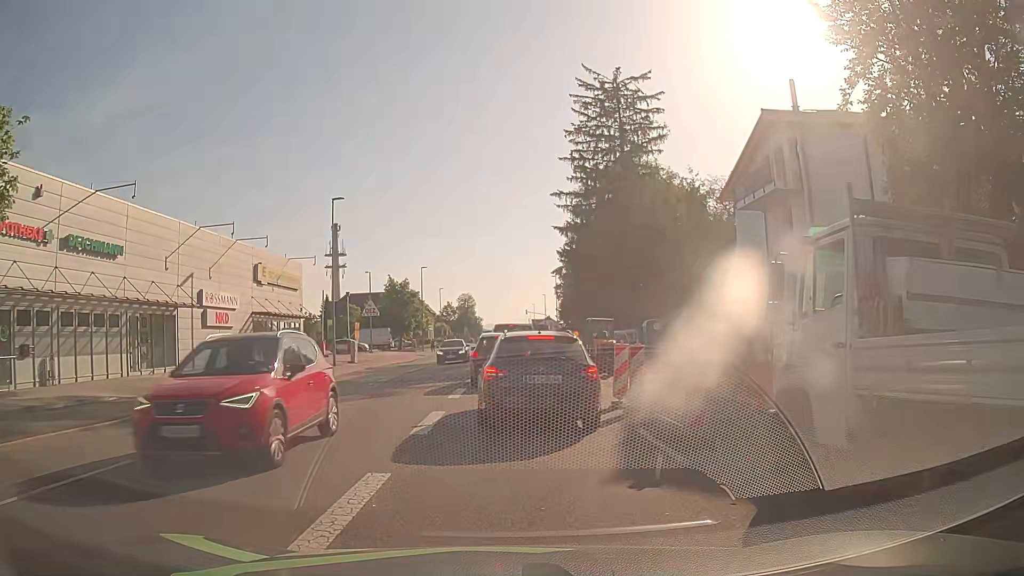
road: tertiary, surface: asphalt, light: Day
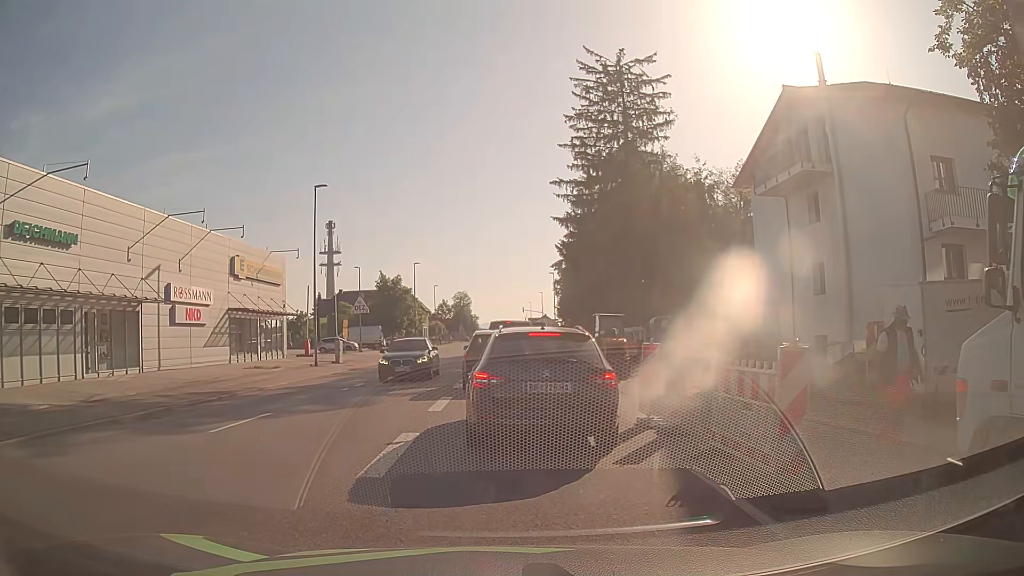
(-0.1, +3.0) m; -1°
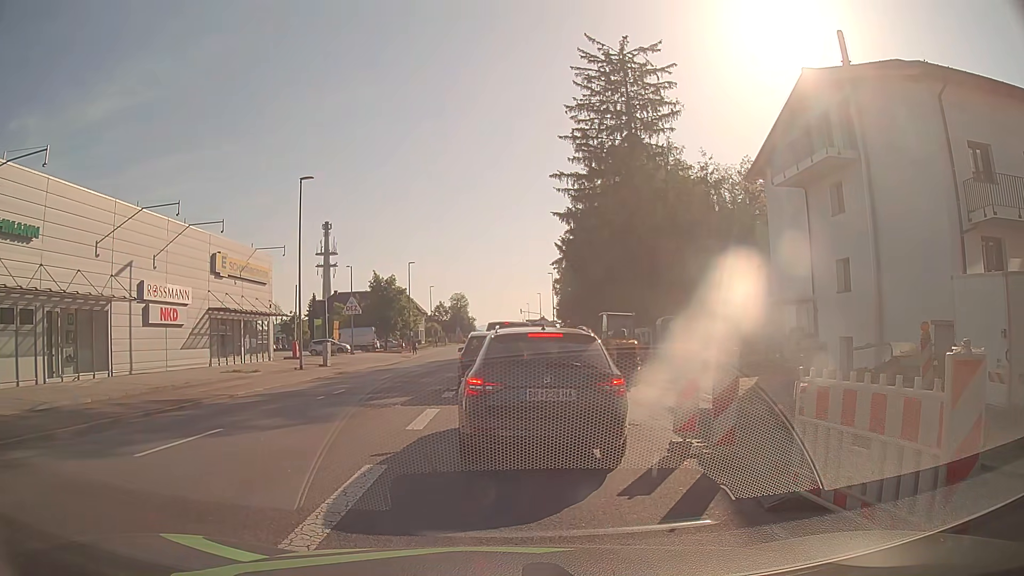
(0.0, +2.3) m; 0°
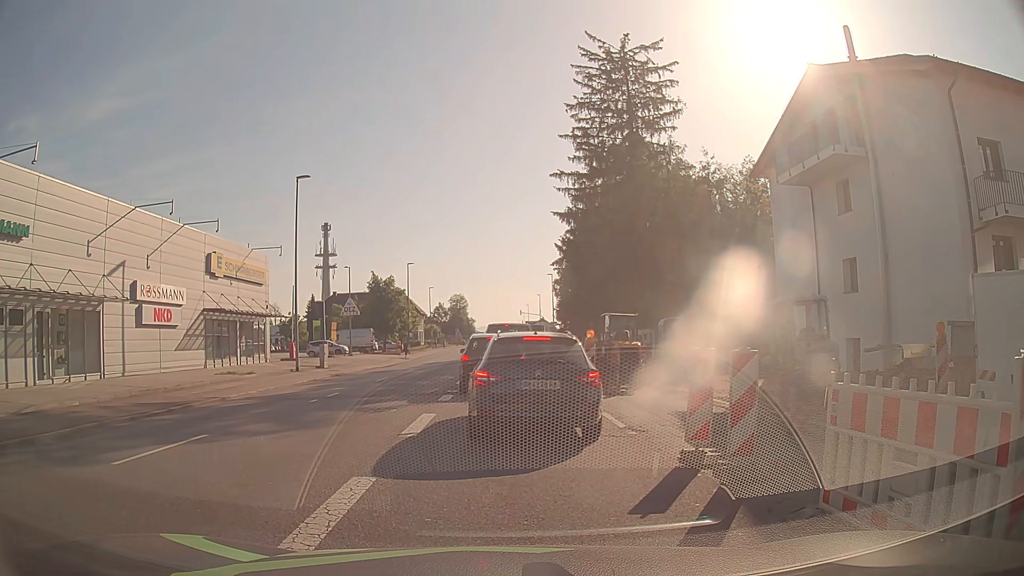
(0.0, +0.6) m; 0°
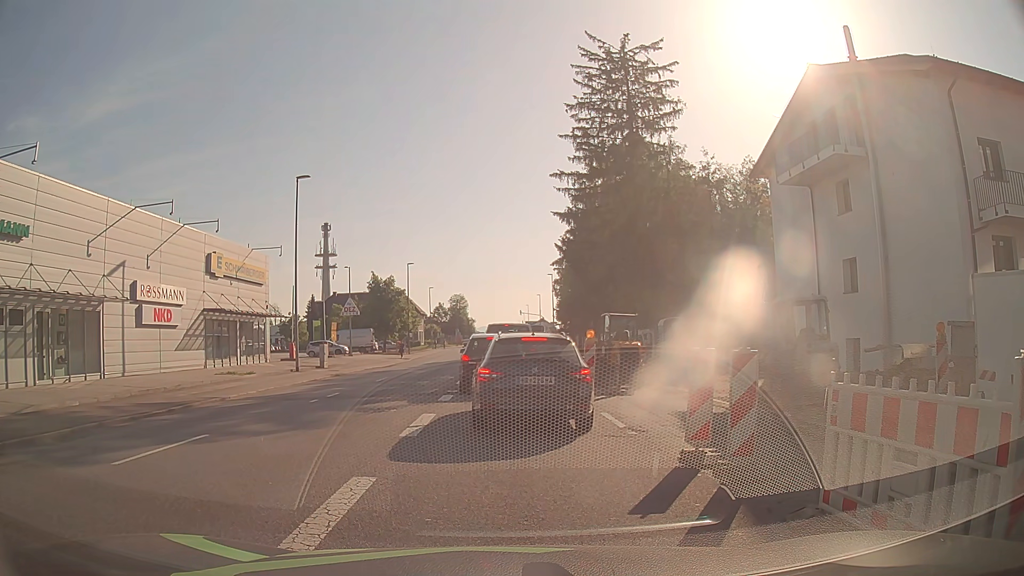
(0.0, 0.0) m; 0°
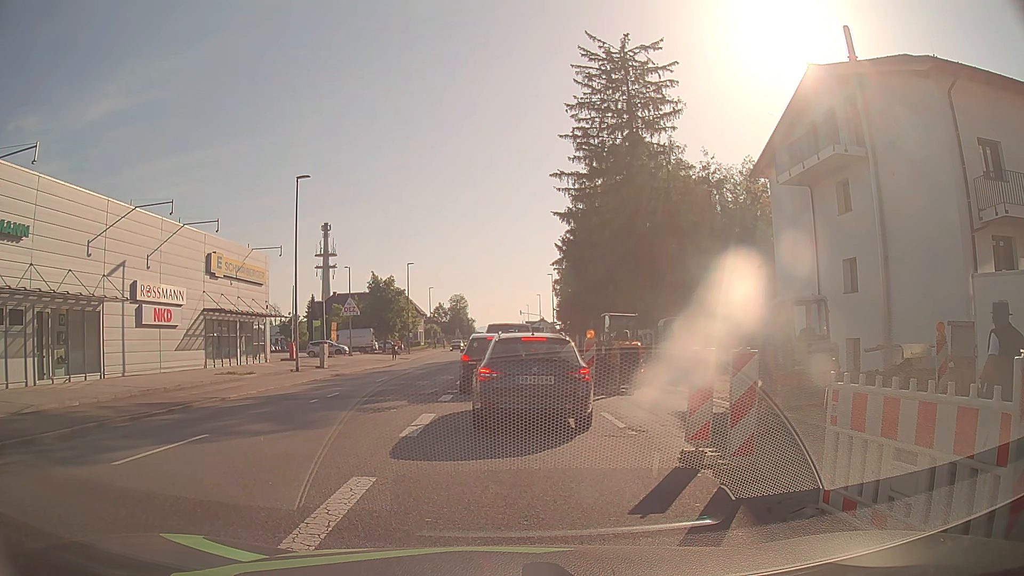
(0.0, 0.0) m; 0°
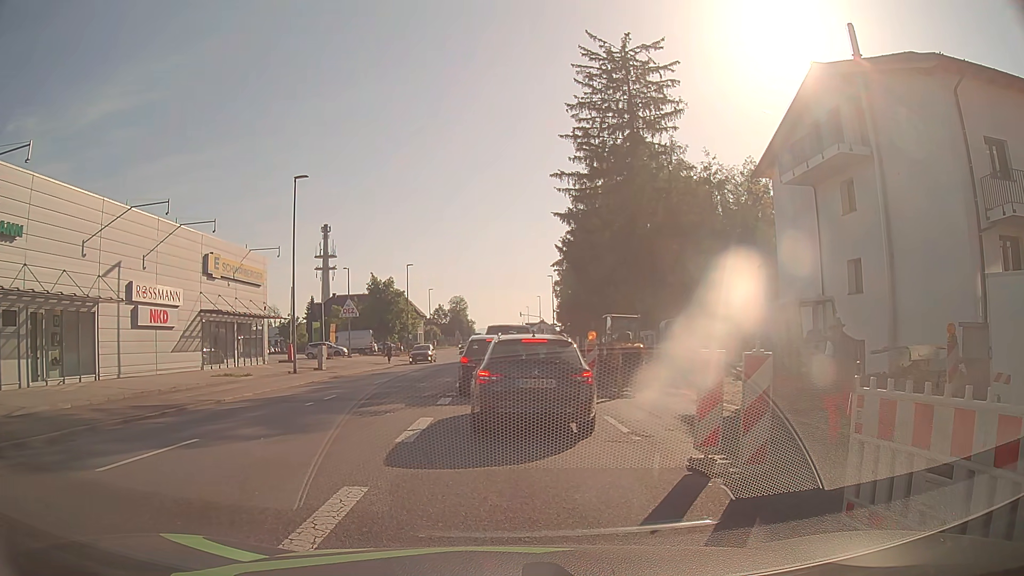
(0.0, +0.4) m; 0°
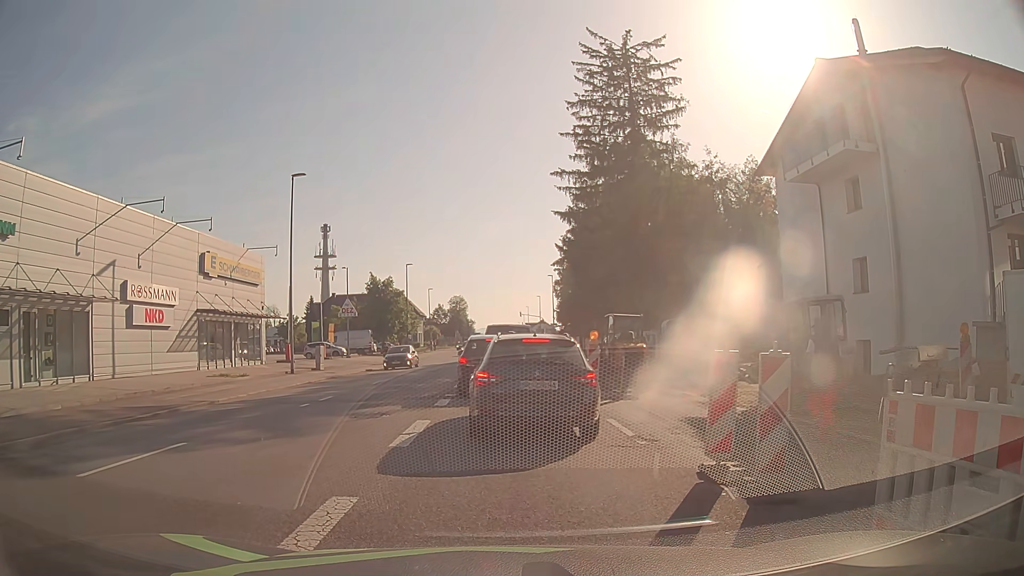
(0.0, +0.5) m; 0°
